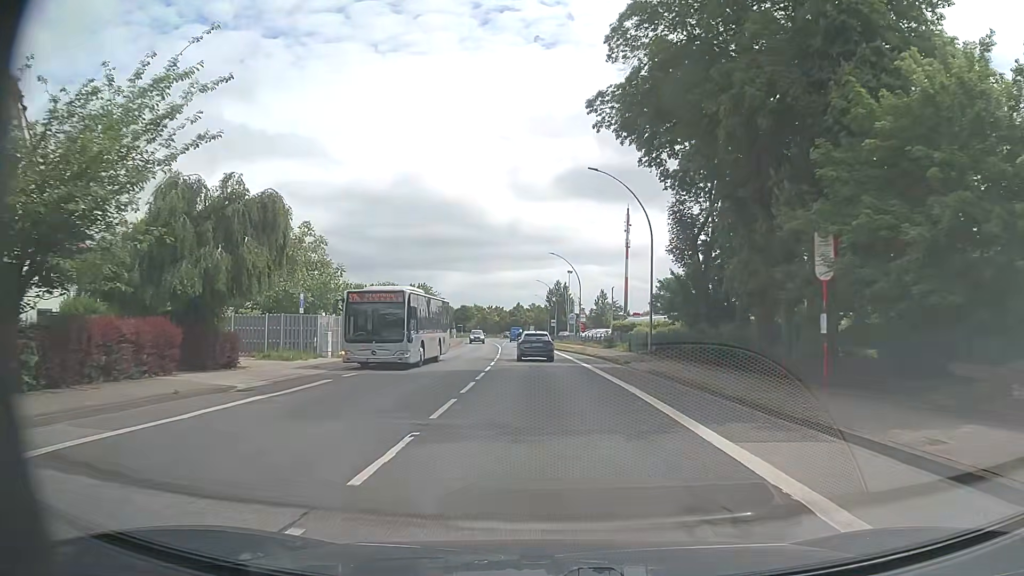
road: primary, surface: asphalt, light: Day
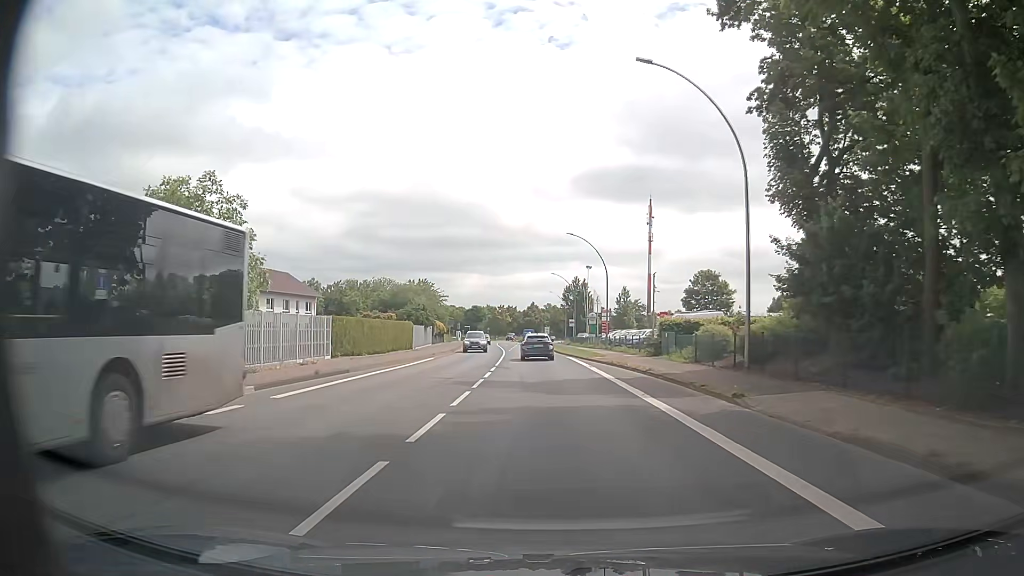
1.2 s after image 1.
(-0.2, +15.4) m; -2°
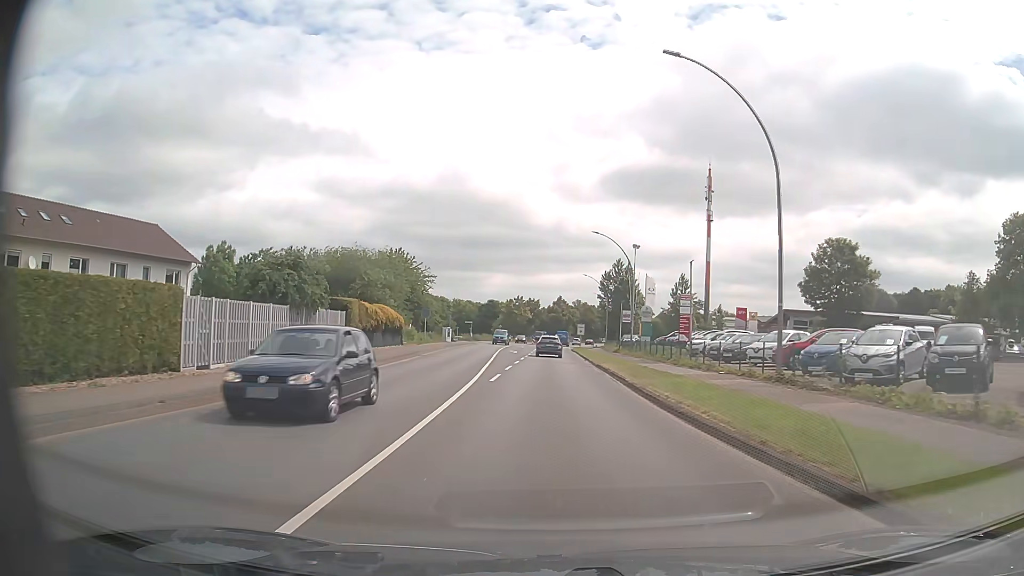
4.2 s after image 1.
(-0.8, +38.8) m; -2°
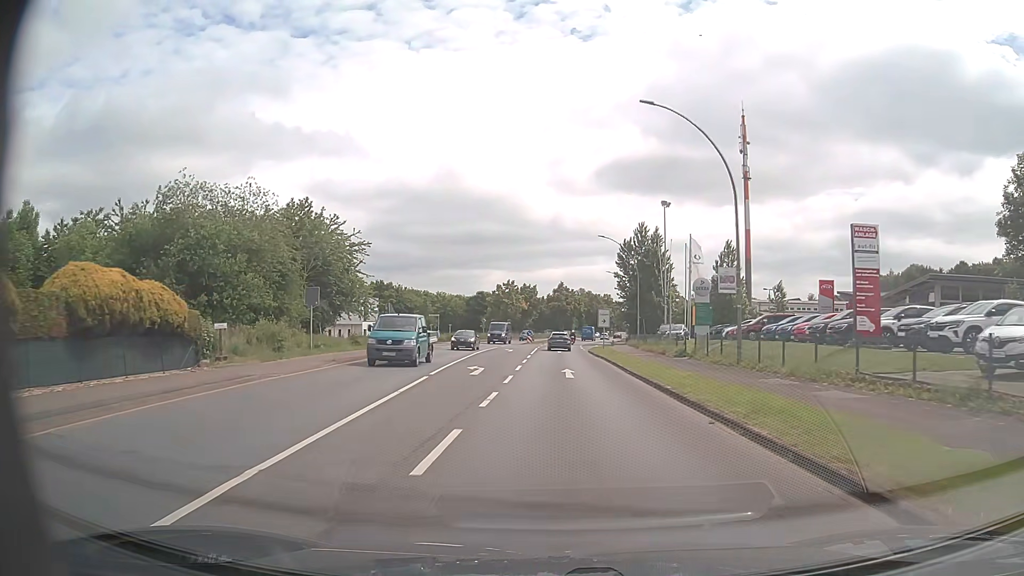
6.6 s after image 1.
(-0.1, +31.0) m; 0°
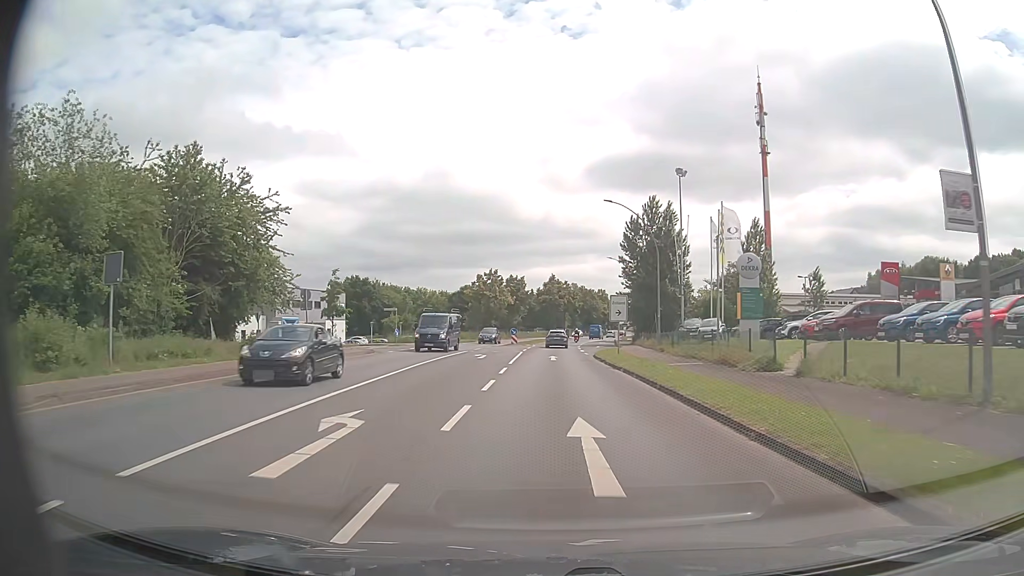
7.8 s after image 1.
(+0.1, +15.6) m; +1°
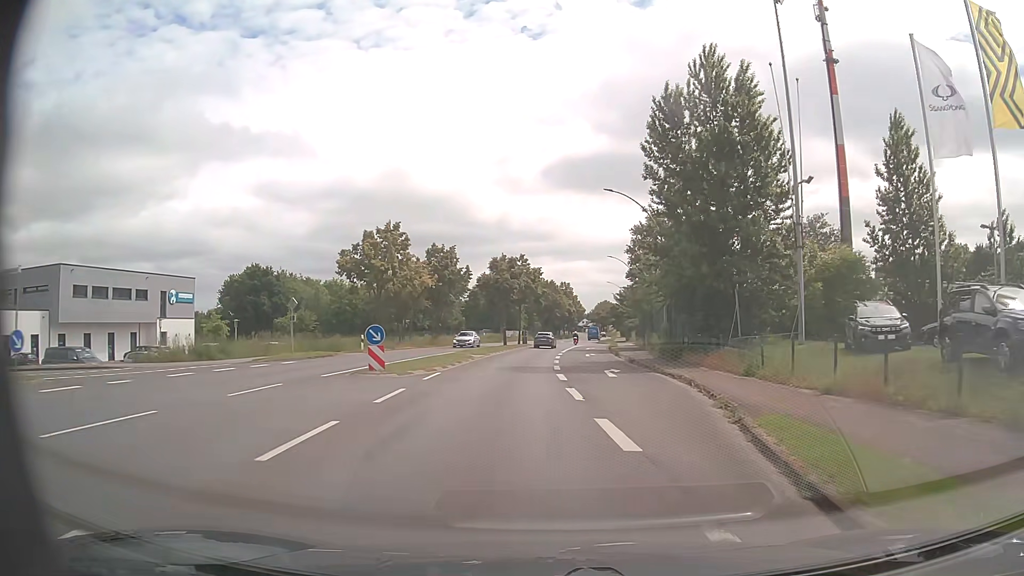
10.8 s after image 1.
(+0.9, +38.9) m; +4°
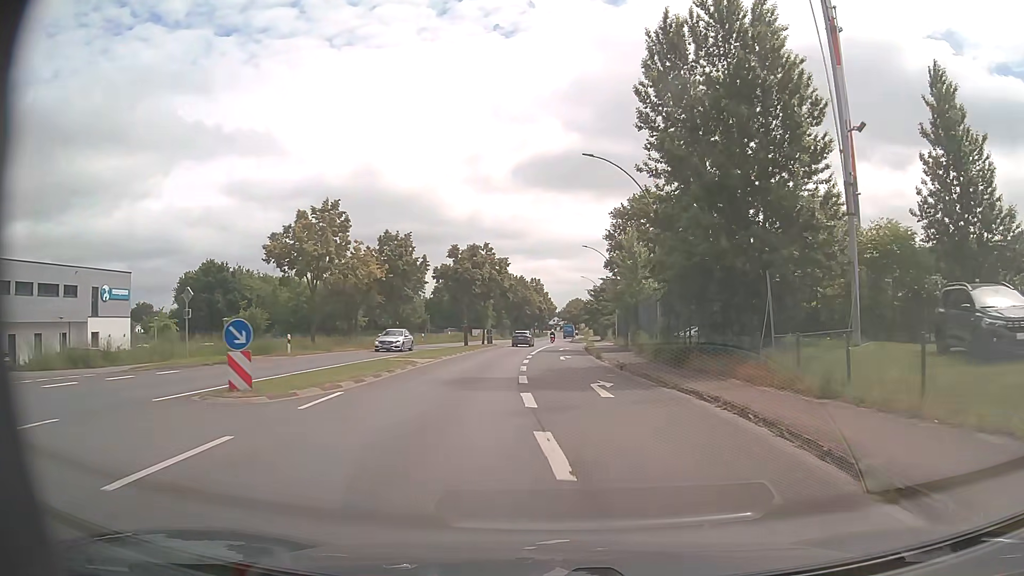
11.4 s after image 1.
(+0.2, +7.8) m; +3°
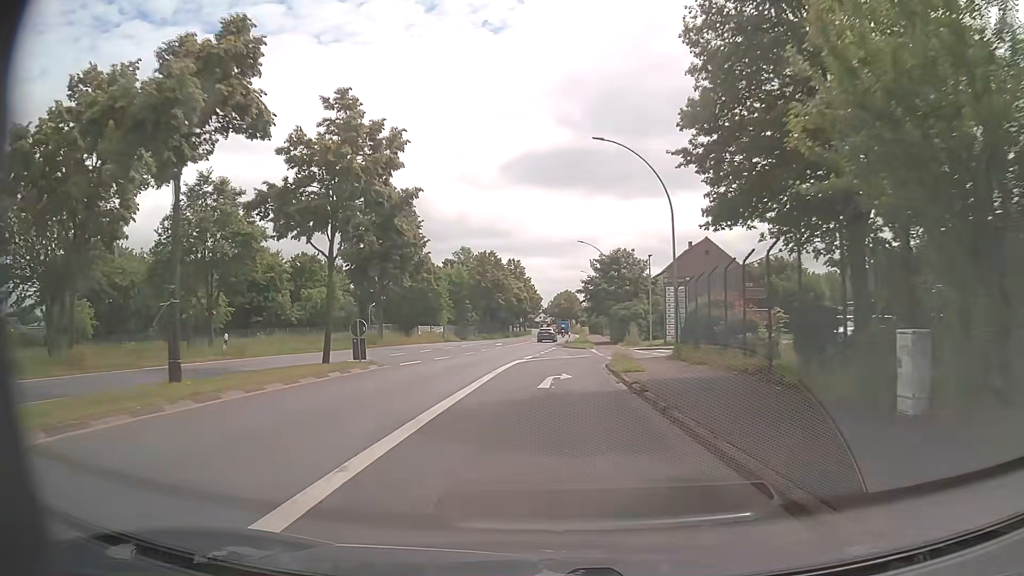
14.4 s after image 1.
(+0.7, +38.6) m; +1°
(0, +10) (0, +20) (+1, +30) (+8, +37) (+18, +38) (+28, +39) (+38, +39) (+48, +40) (+58, +40) (+68, +40) m
